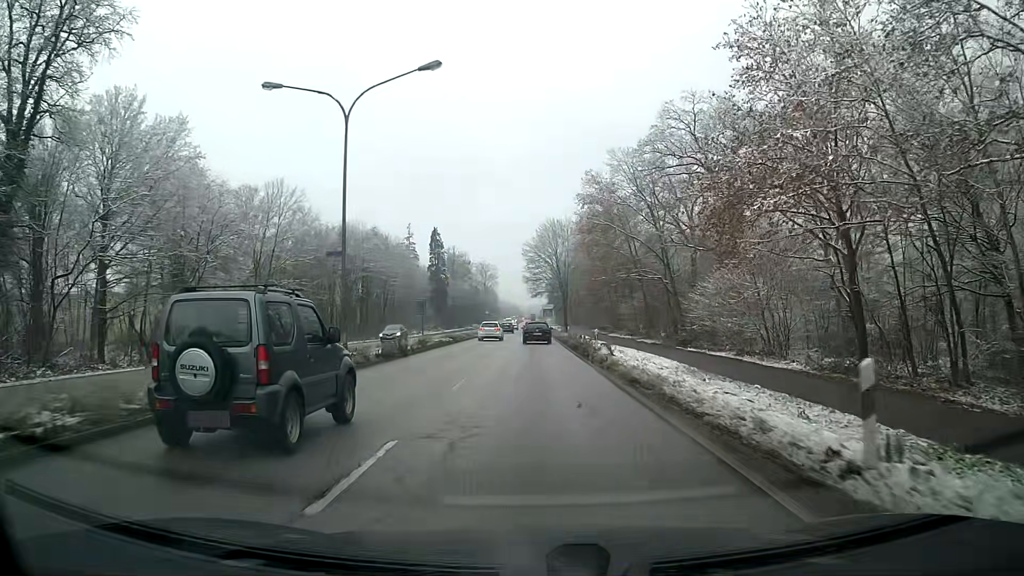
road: primary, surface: asphalt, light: Day
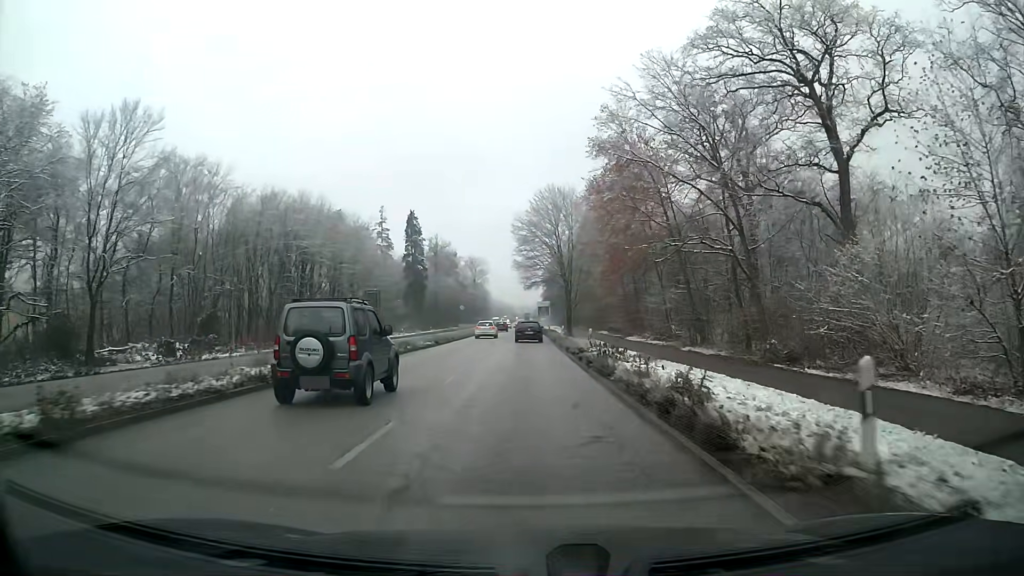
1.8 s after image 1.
(0.0, +25.8) m; 0°
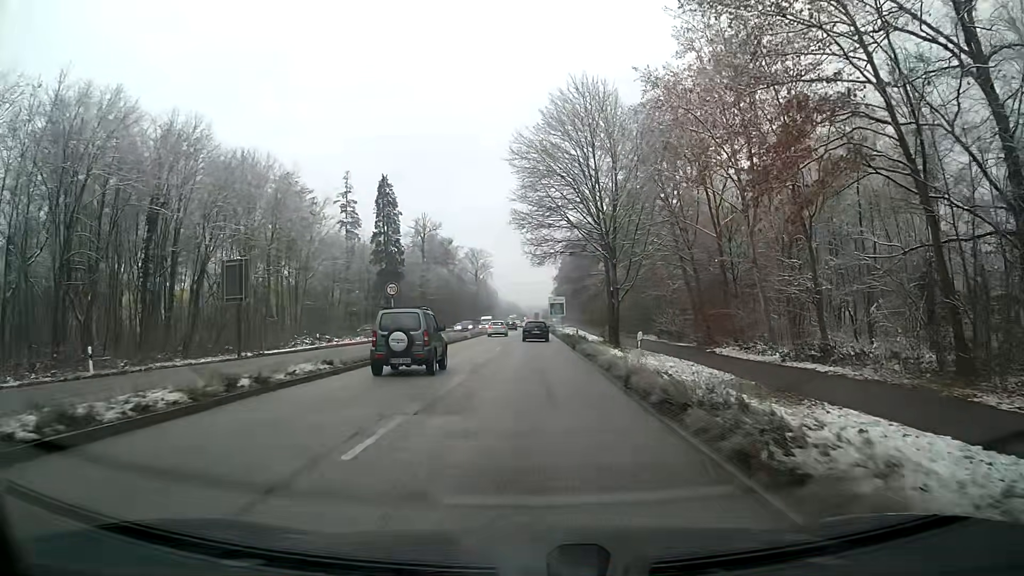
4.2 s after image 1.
(-0.2, +36.1) m; 0°
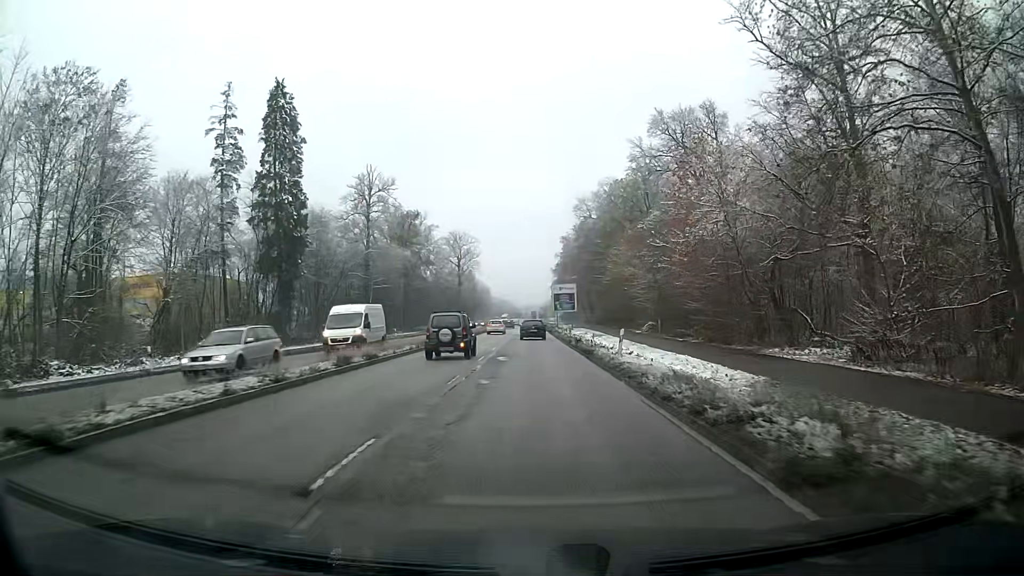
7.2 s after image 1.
(0.0, +46.8) m; 0°
